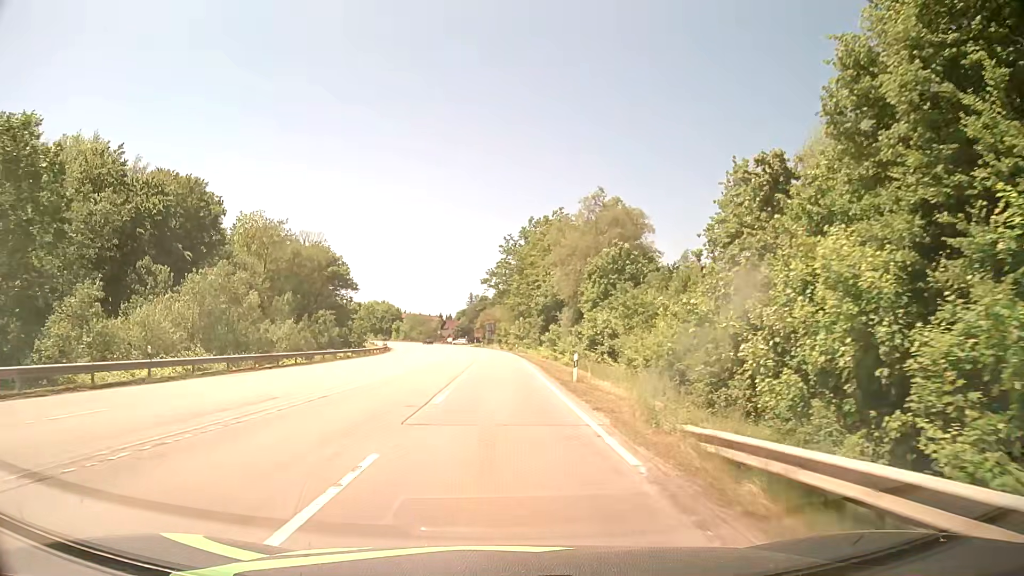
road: secondary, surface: asphalt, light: Day
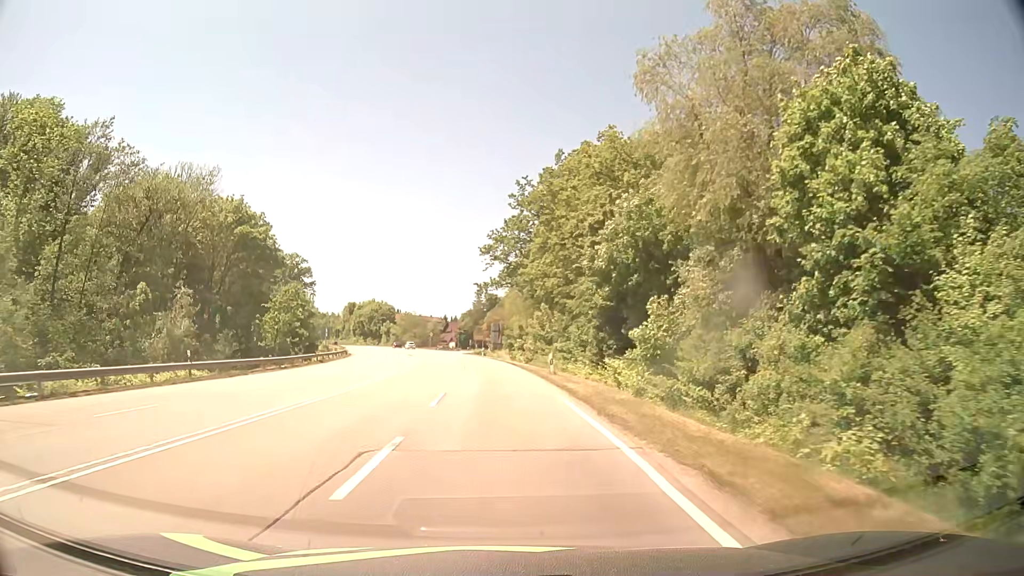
(-0.4, +42.8) m; -1°
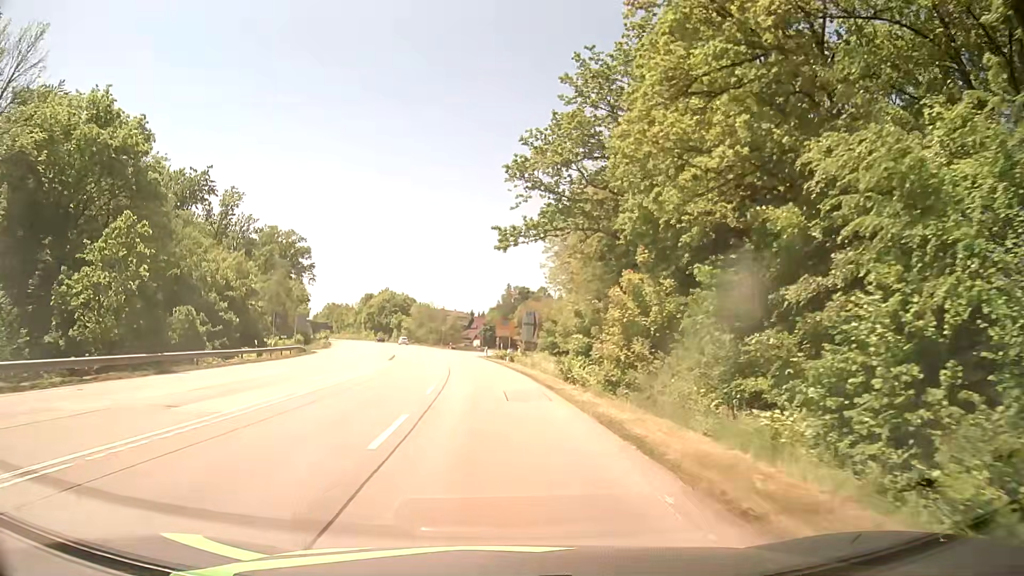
(-0.8, +33.1) m; -3°
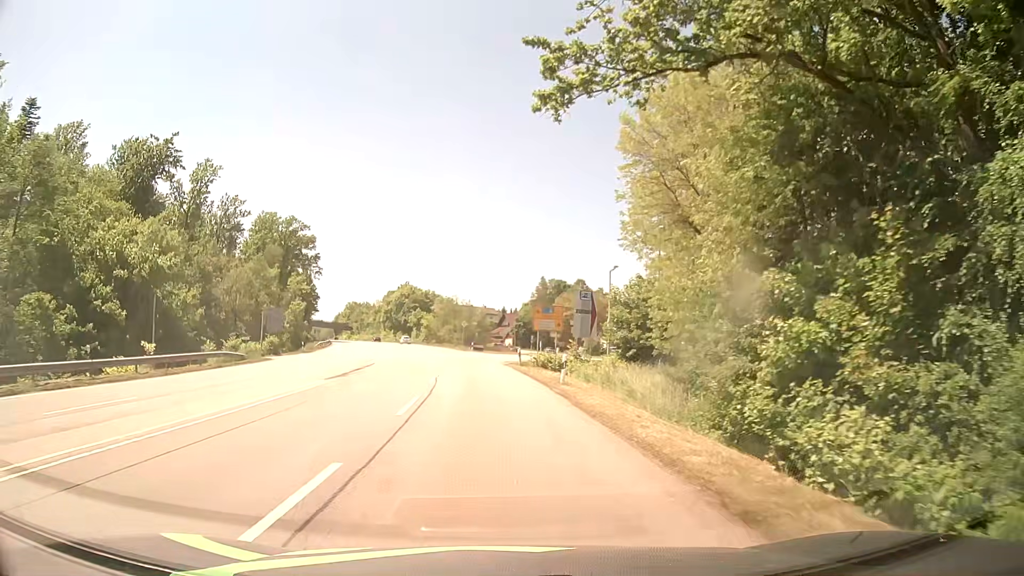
(-0.5, +23.2) m; -3°
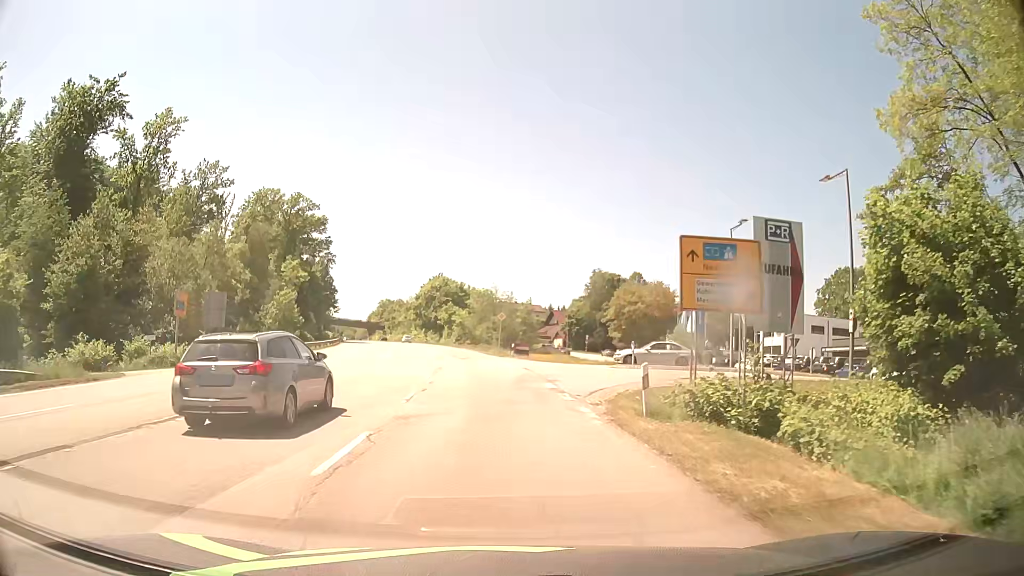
(-0.8, +25.7) m; -4°
